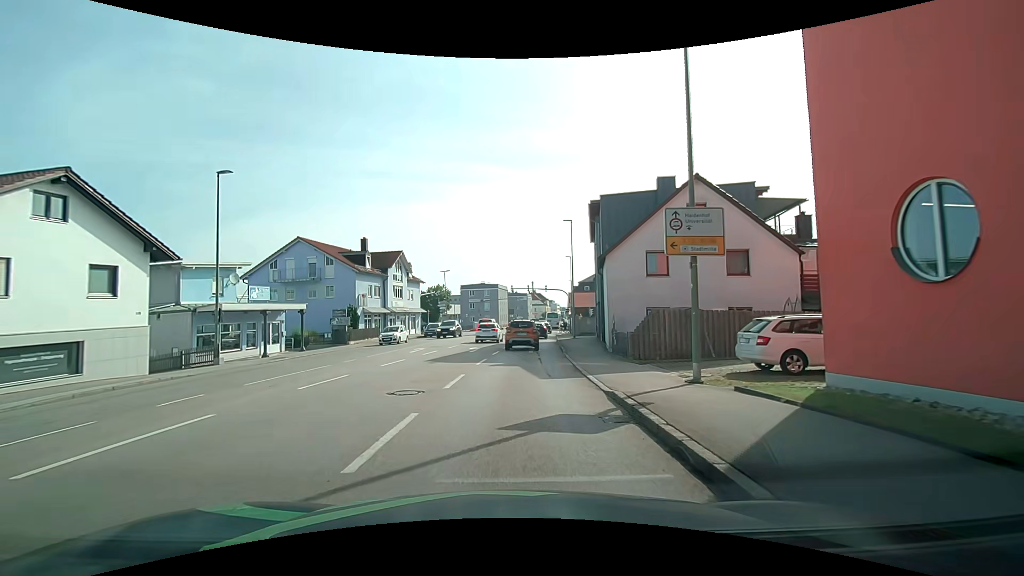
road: tertiary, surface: asphalt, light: Day
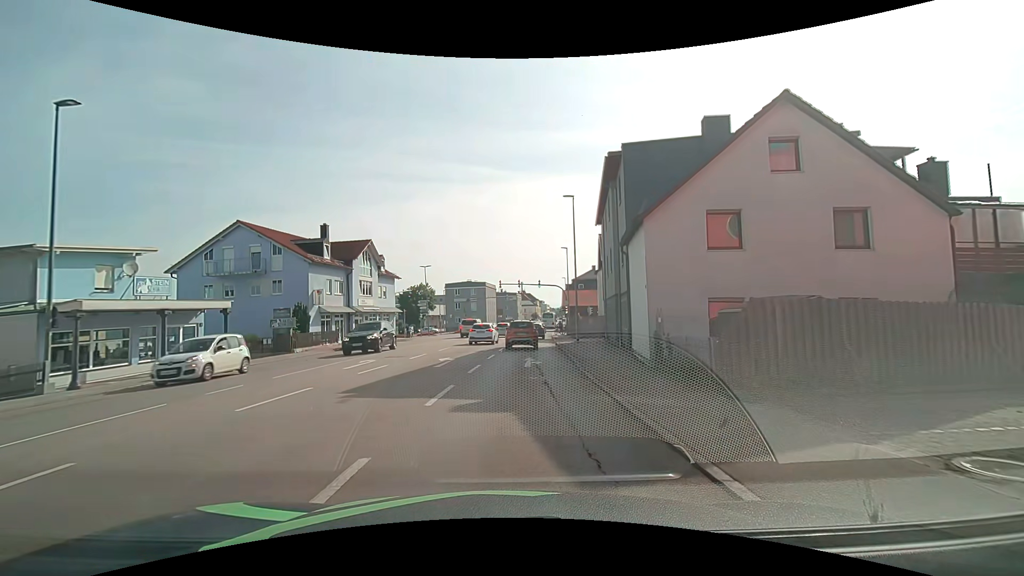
(-0.1, +8.4) m; 0°
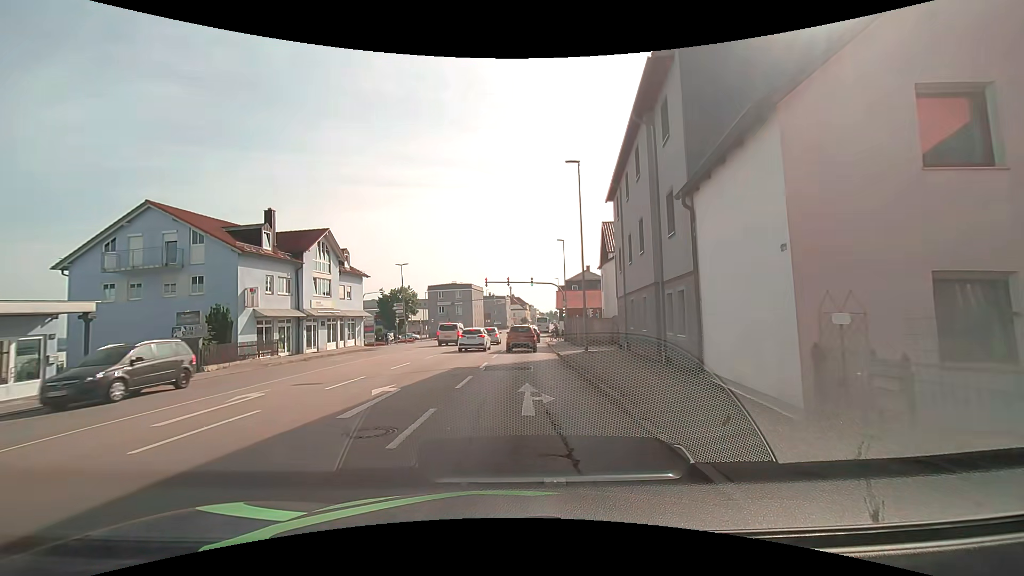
(+0.1, +8.4) m; +2°
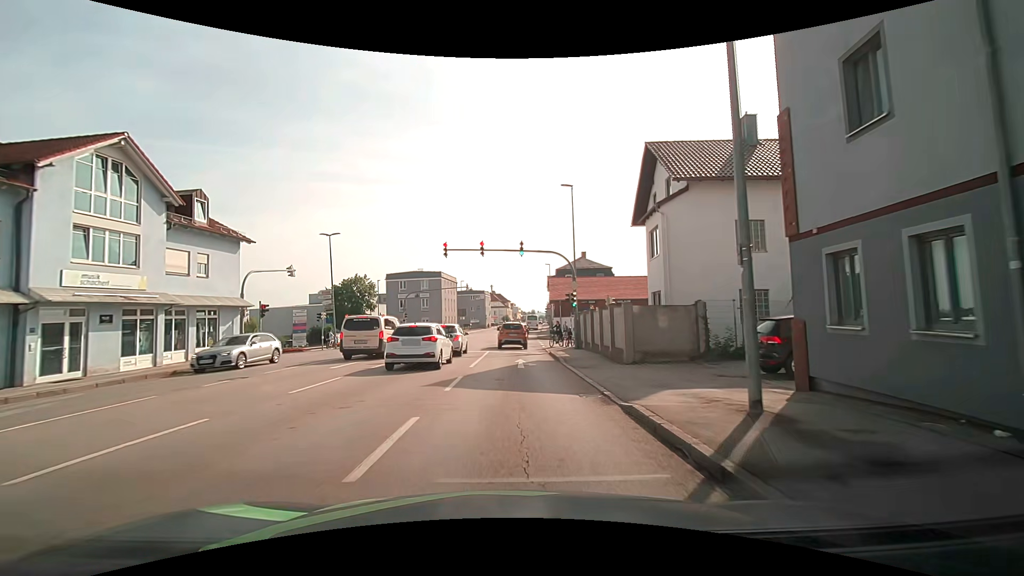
(+0.1, +19.7) m; +2°
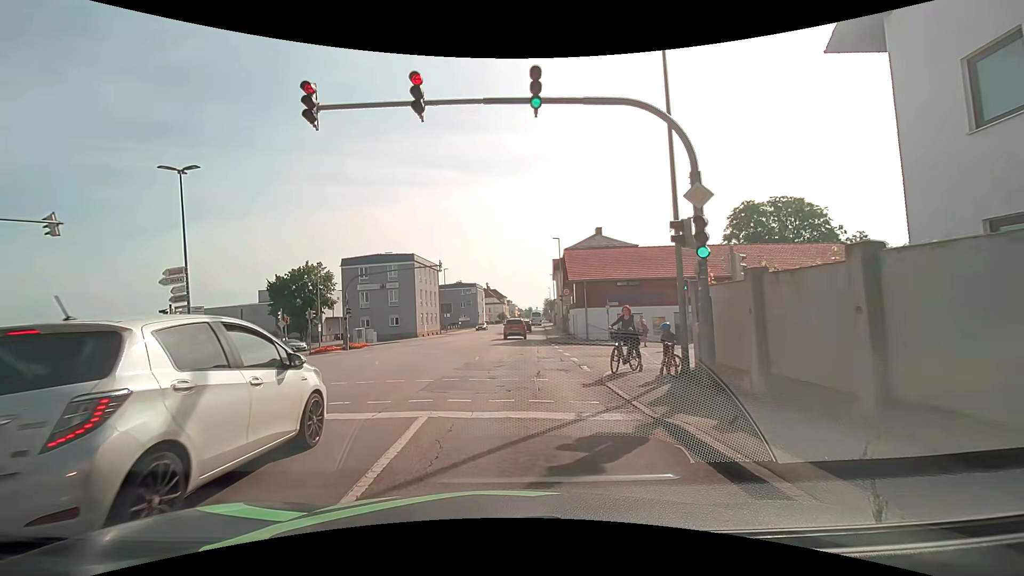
(+0.1, +19.2) m; 0°
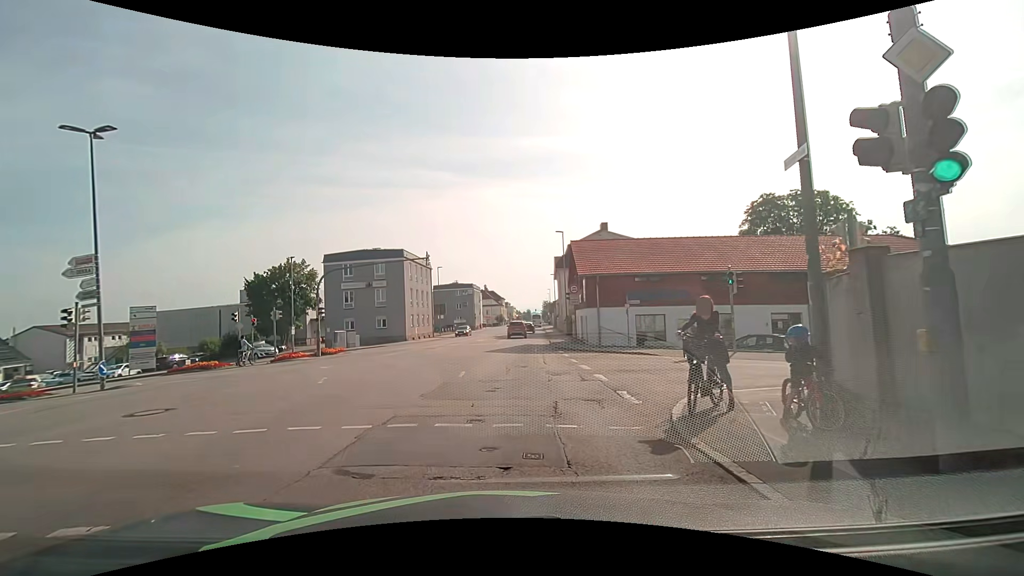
(0.0, +5.0) m; +1°
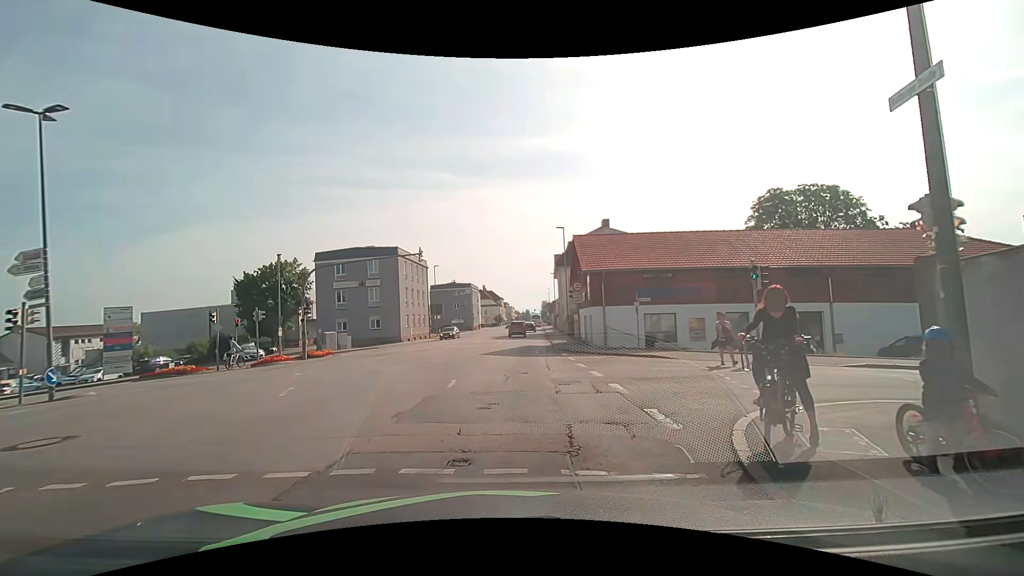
(0.0, +2.0) m; 0°
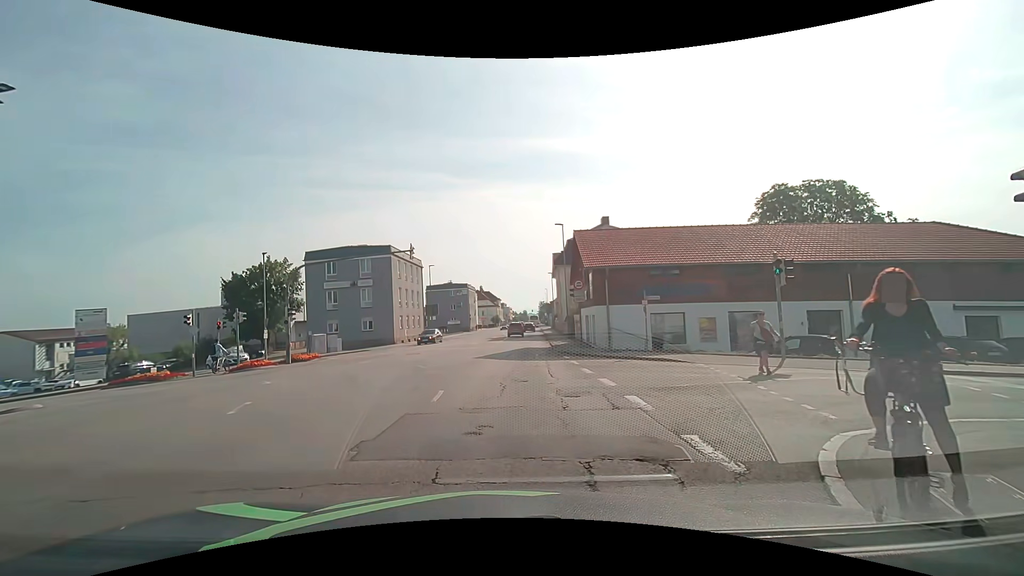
(0.0, +1.8) m; +1°
